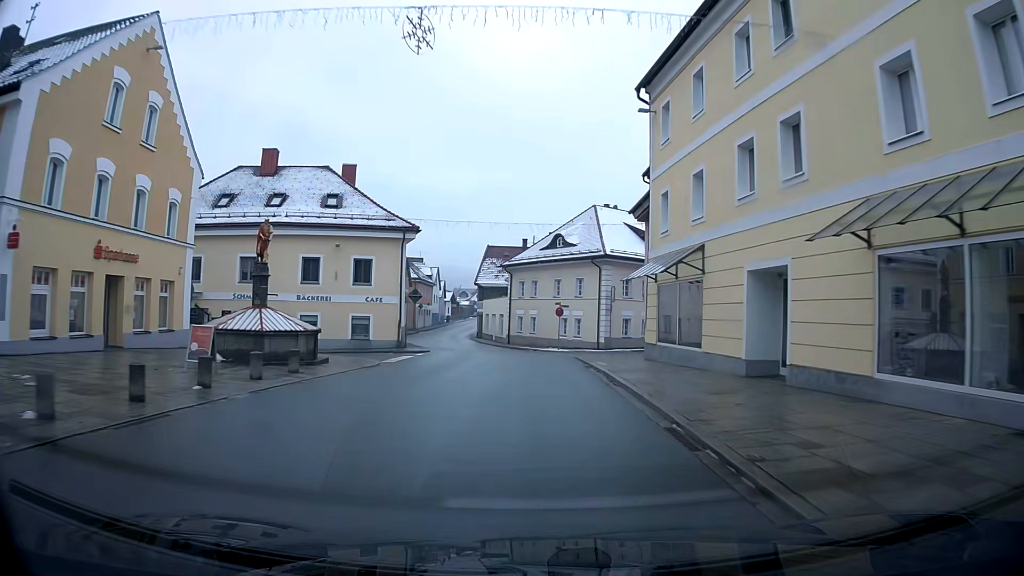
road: primary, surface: asphalt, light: Day
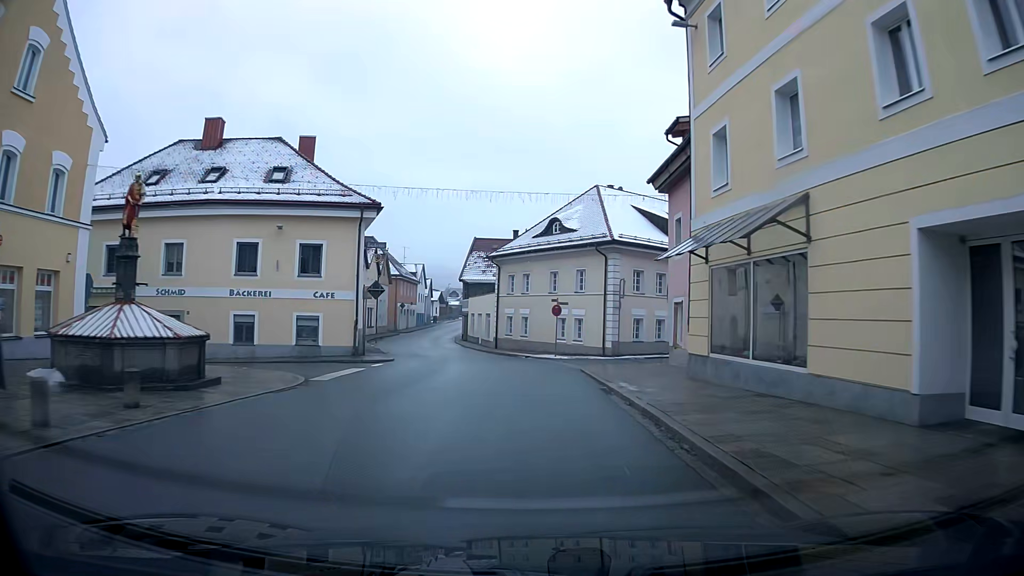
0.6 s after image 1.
(0.0, +7.5) m; 0°
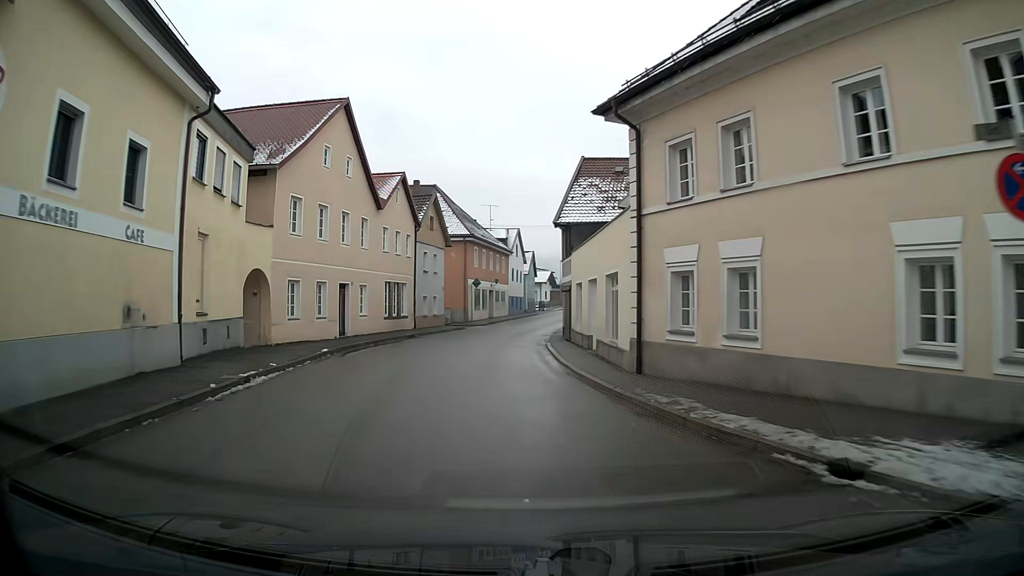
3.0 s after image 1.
(-2.1, +29.4) m; -11°
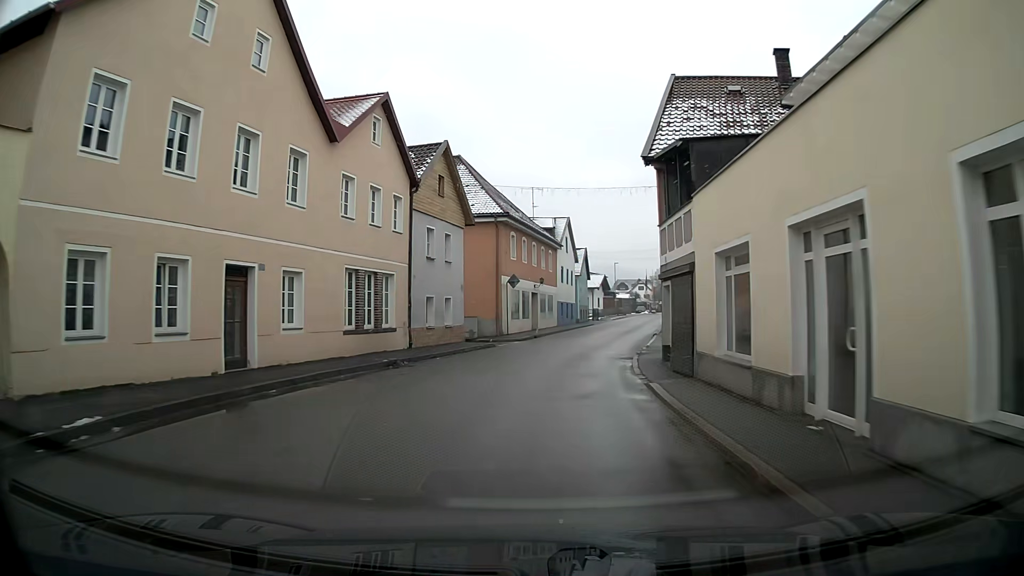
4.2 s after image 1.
(-0.4, +14.8) m; -2°
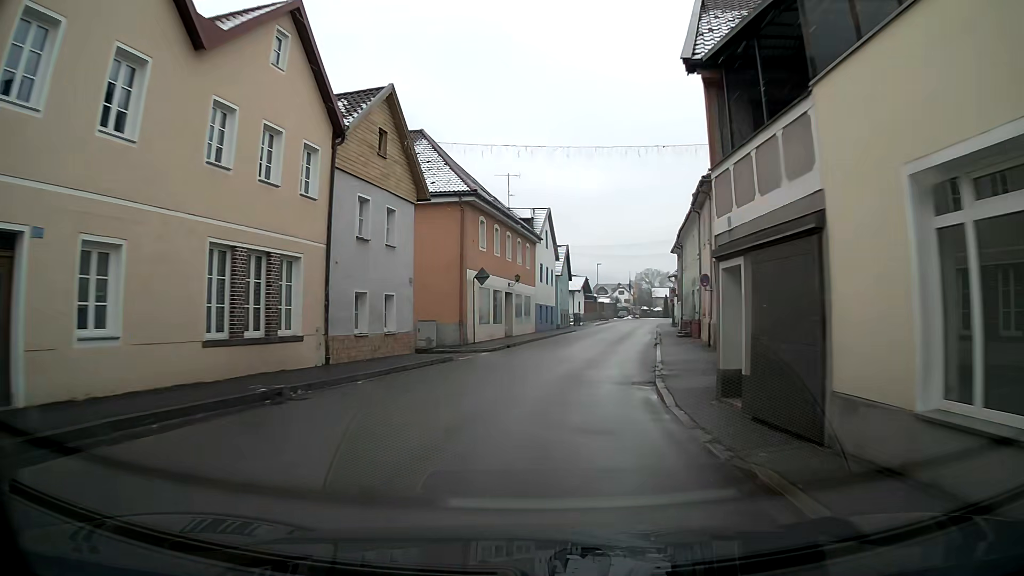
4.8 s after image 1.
(+0.2, +7.5) m; +3°
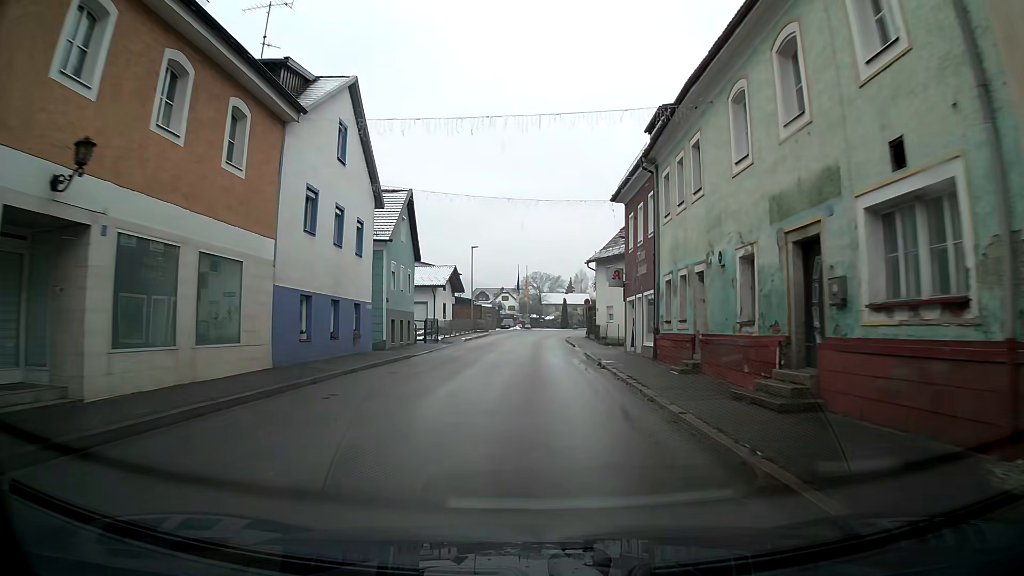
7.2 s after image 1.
(+2.8, +30.2) m; +8°
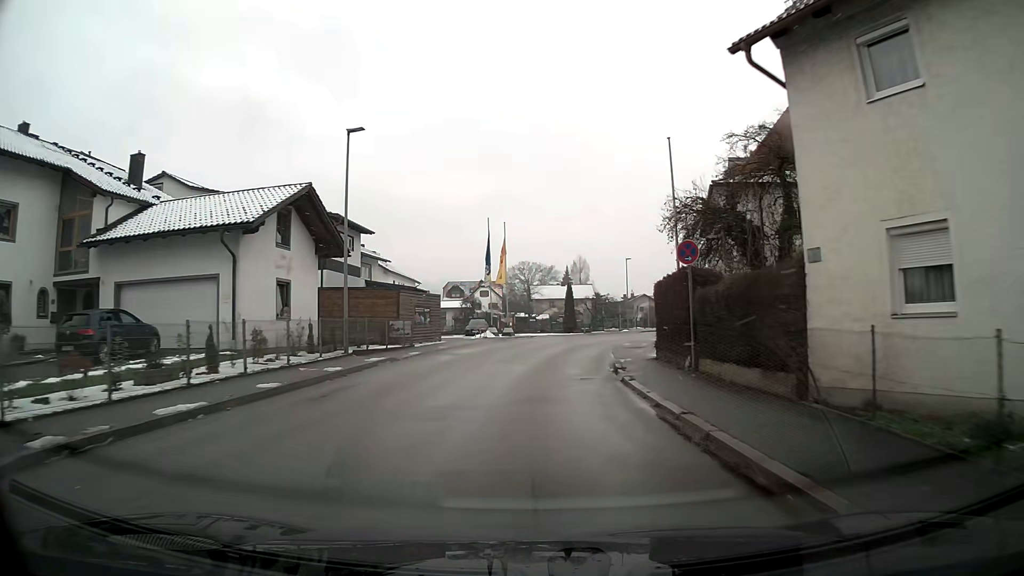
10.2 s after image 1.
(+0.5, +38.1) m; +2°
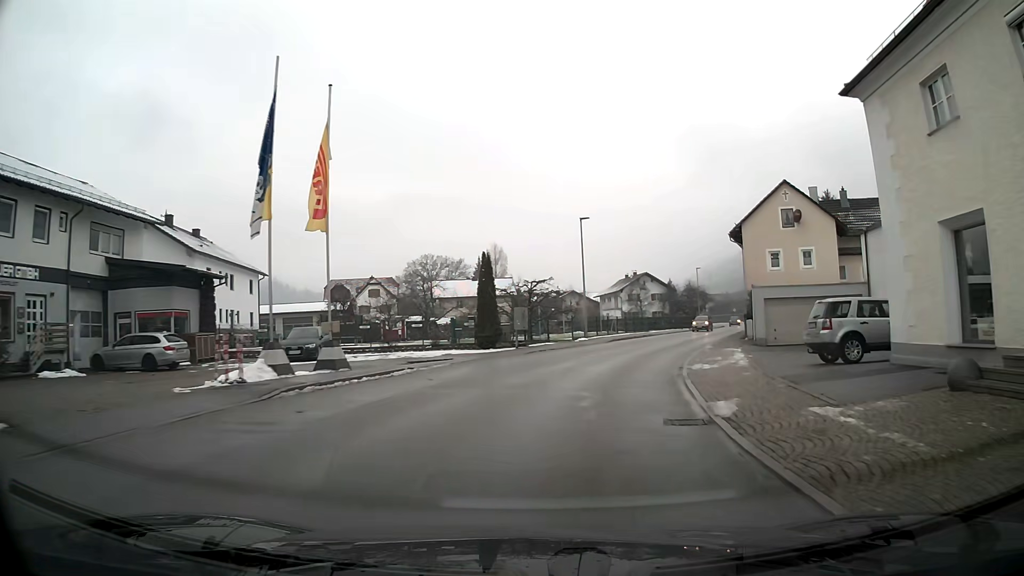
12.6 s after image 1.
(+1.3, +29.5) m; +9°
(+1, +10) (+2, +20) (+5, +29) (+8, +39) (+12, +48) (+16, +58) (+19, +67) (+23, +76) (+27, +85) (+30, +95) m
